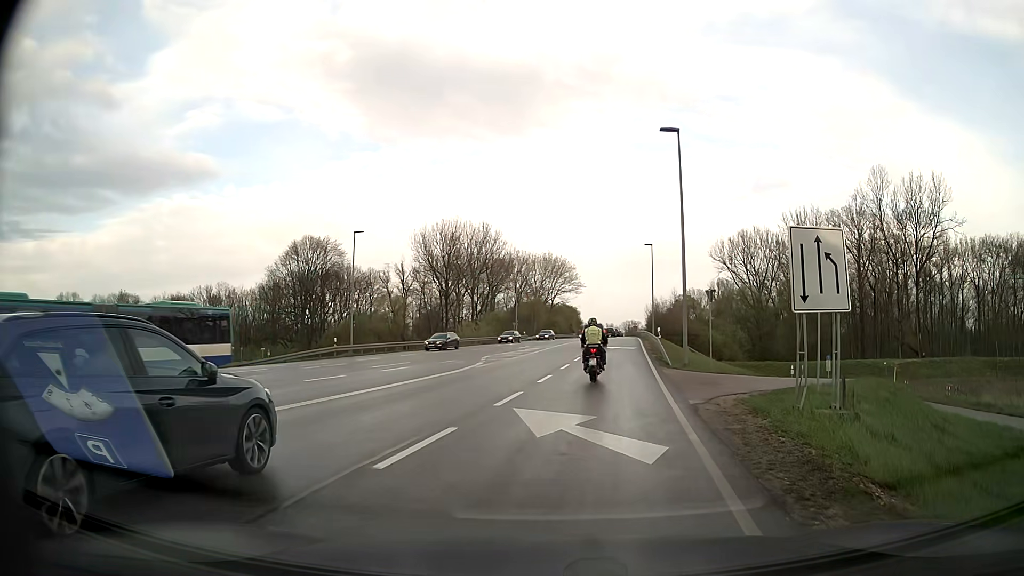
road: secondary_link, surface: asphalt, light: Day
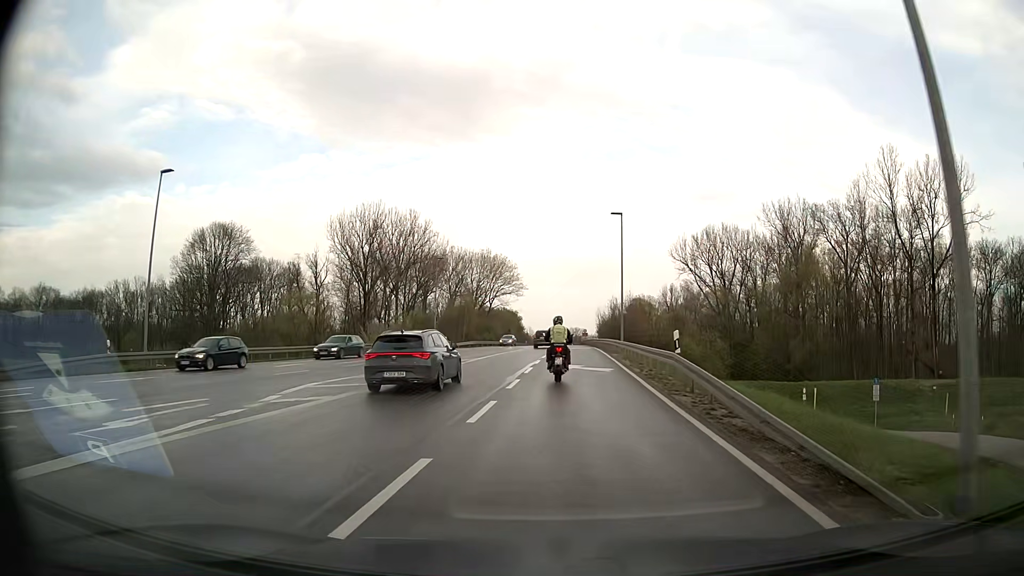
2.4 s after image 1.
(+1.5, +20.8) m; +5°
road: secondary
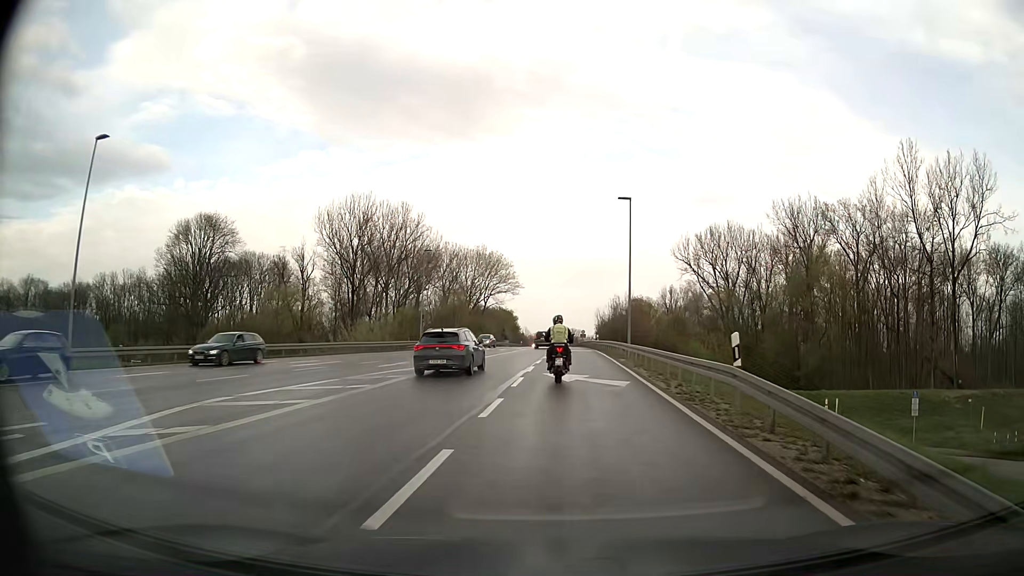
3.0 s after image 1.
(0.0, +5.7) m; +1°
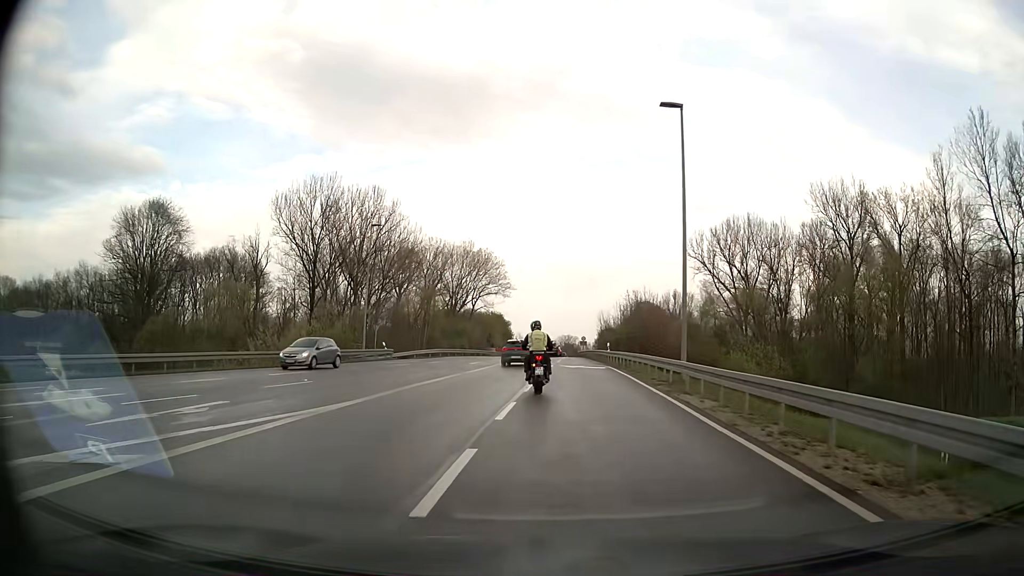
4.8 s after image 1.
(+0.2, +17.8) m; 0°
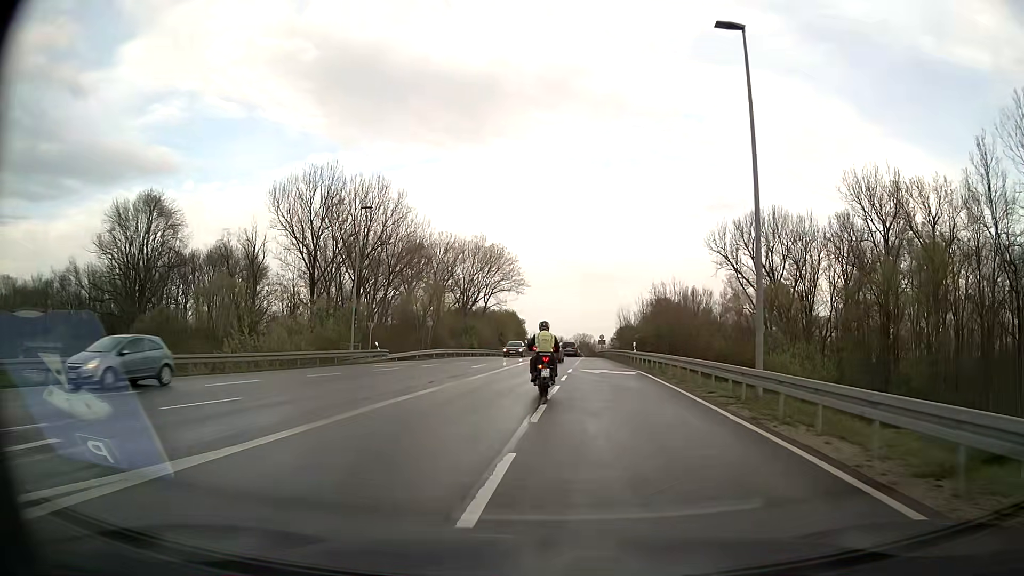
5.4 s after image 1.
(-0.1, +6.3) m; -1°
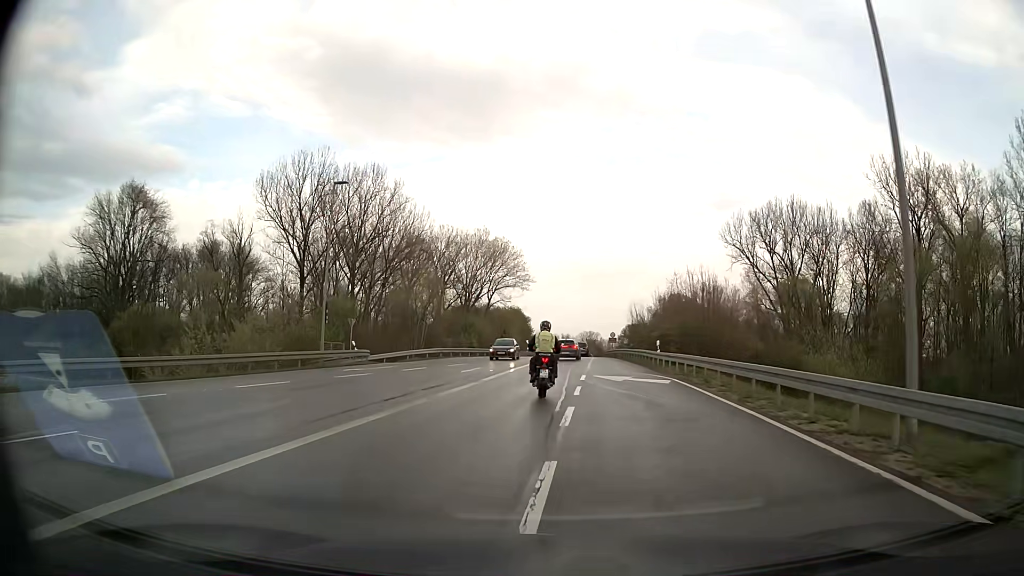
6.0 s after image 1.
(0.0, +6.5) m; 0°
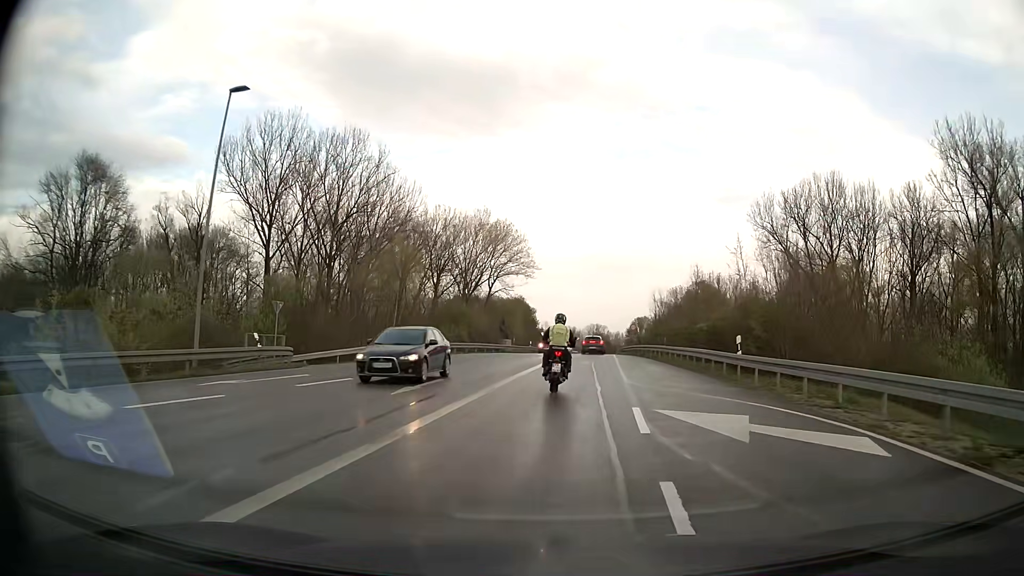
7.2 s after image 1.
(-0.1, +13.4) m; -1°
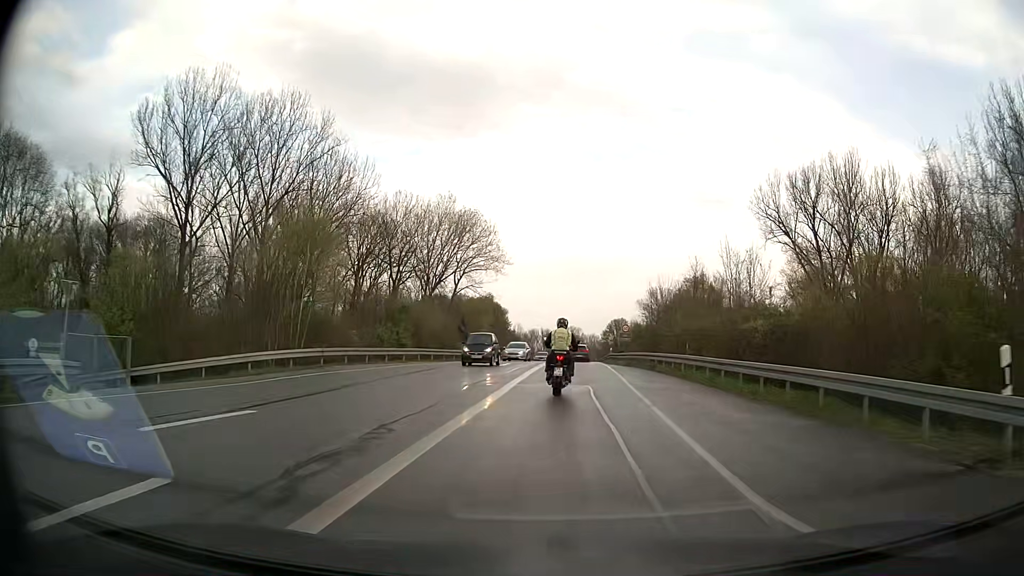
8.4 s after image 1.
(+0.2, +13.7) m; +2°
(0, +10) (+1, +20) (+1, +30) (+2, +40) (+2, +50) (+3, +60) (+3, +70) (+4, +80) (+4, +90) (+5, +100) m
